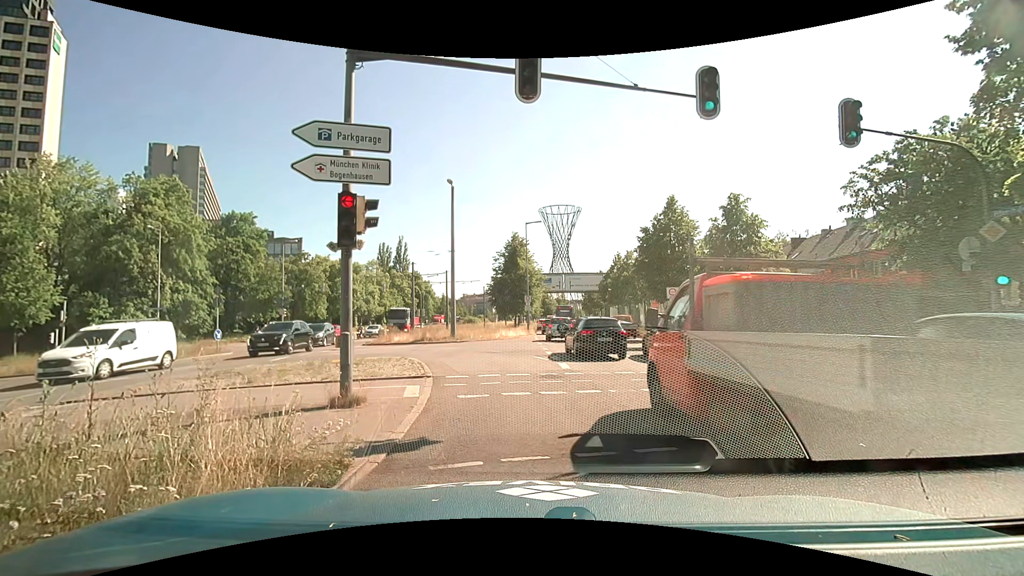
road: primary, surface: asphalt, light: Day
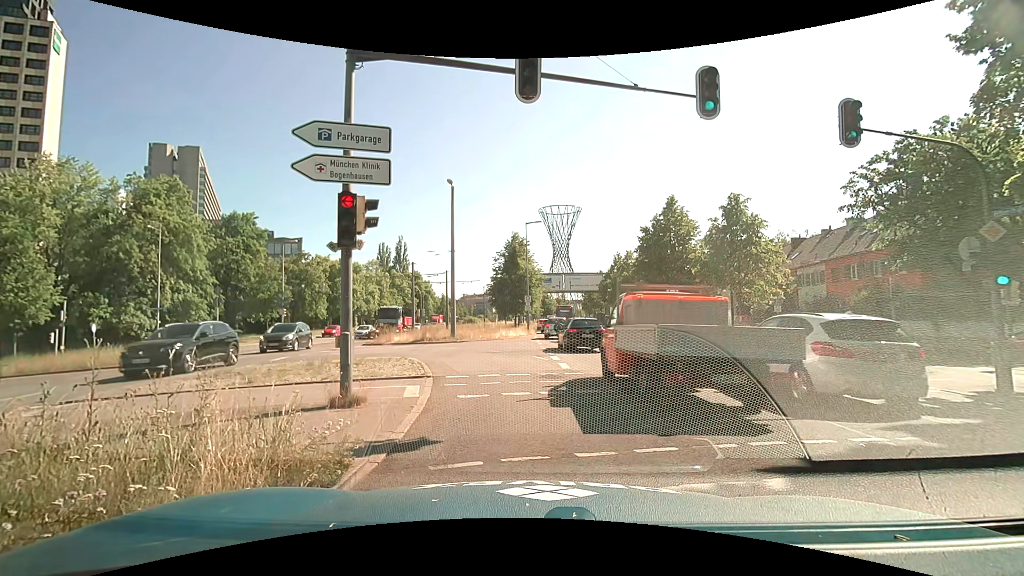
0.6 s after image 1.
(0.0, 0.0) m; 0°
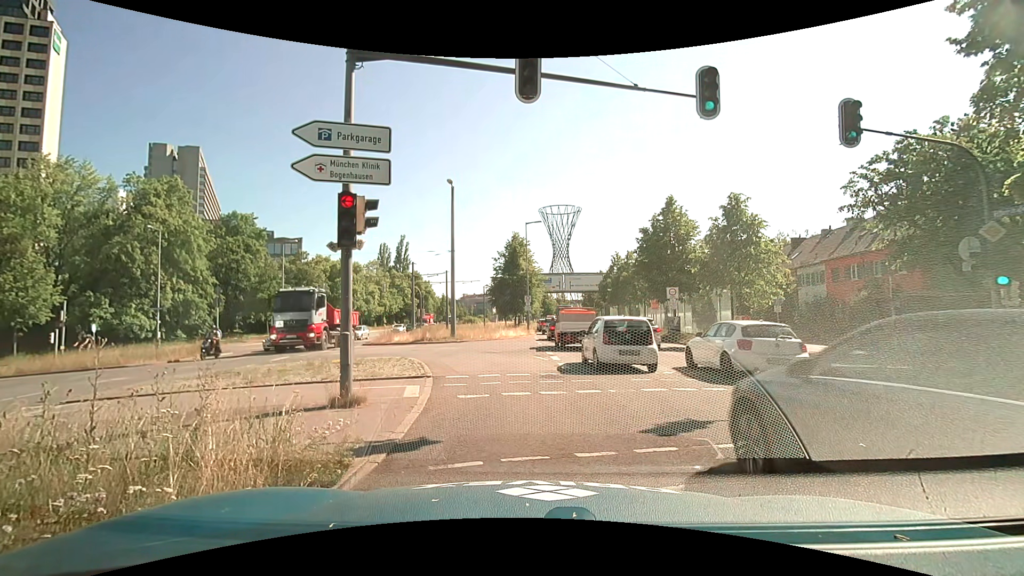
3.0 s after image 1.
(0.0, 0.0) m; 0°
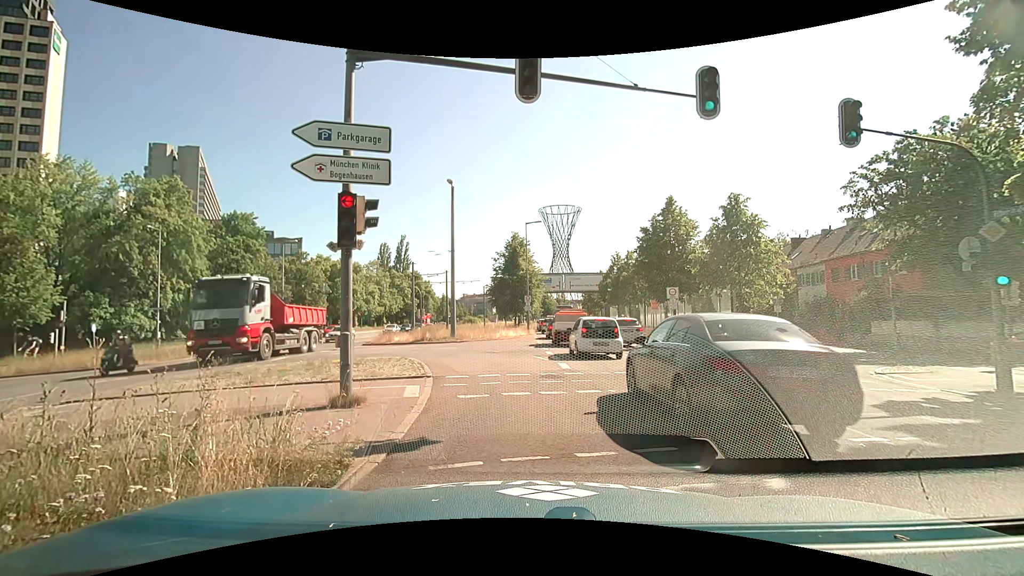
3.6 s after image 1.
(0.0, 0.0) m; 0°
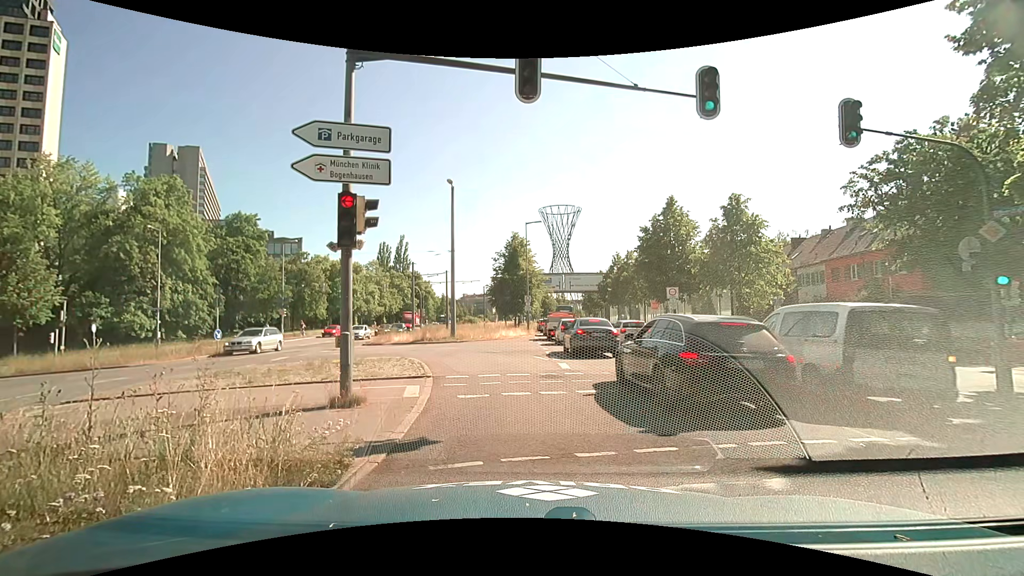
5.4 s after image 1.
(0.0, 0.0) m; 0°
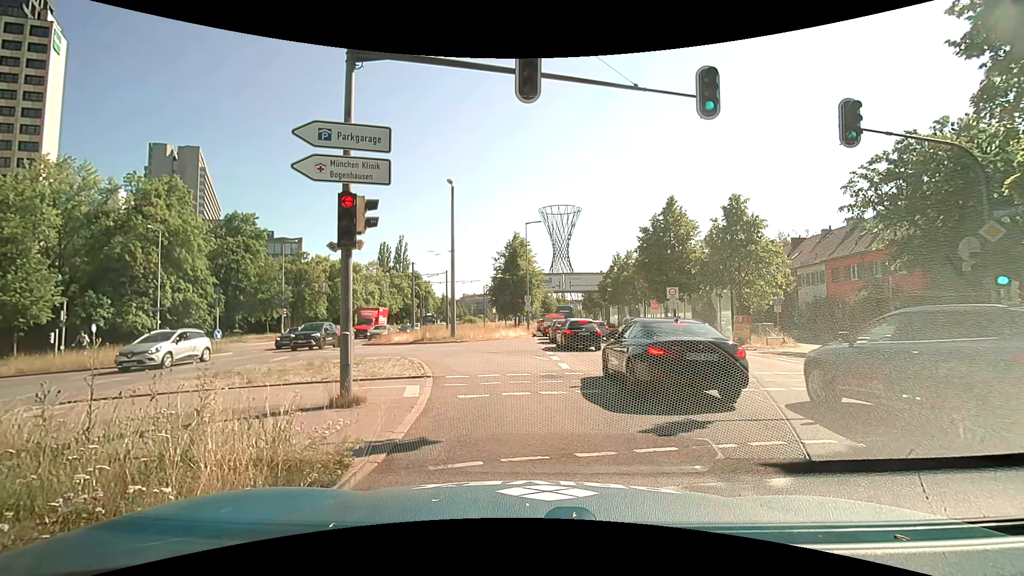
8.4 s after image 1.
(0.0, 0.0) m; 0°
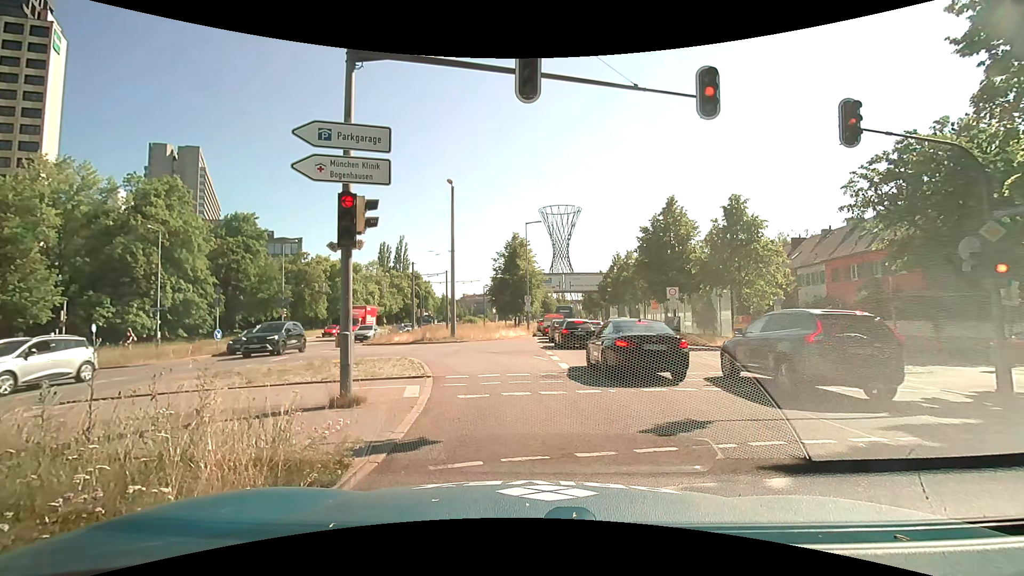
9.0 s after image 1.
(0.0, 0.0) m; 0°
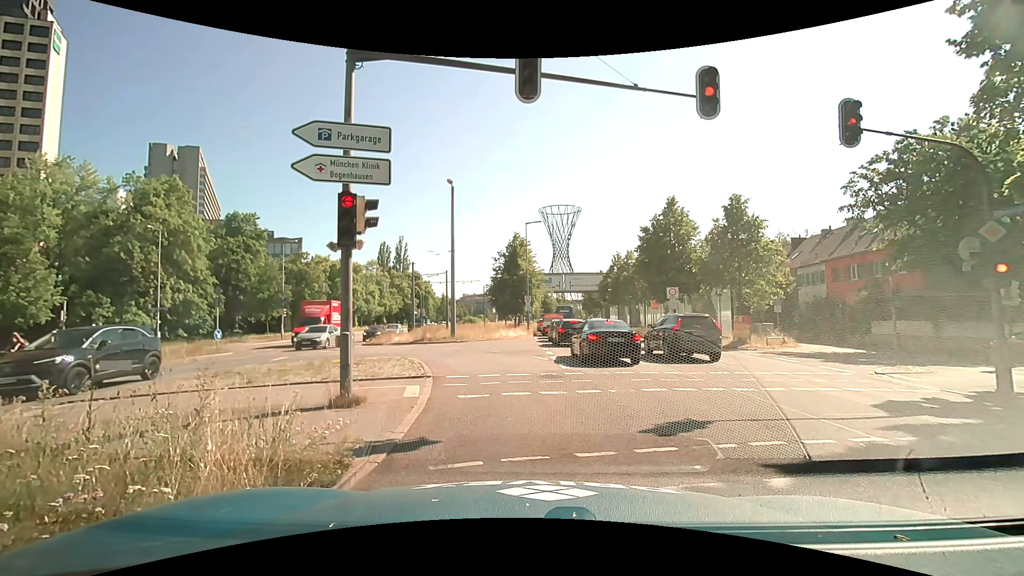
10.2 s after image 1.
(0.0, 0.0) m; 0°
(0, +10) (-3, +20) (-9, +27) (-18, +33) (-28, +34) (-37, +32) (-47, +30) (-57, +28) (-67, +27) (-77, +25) m
